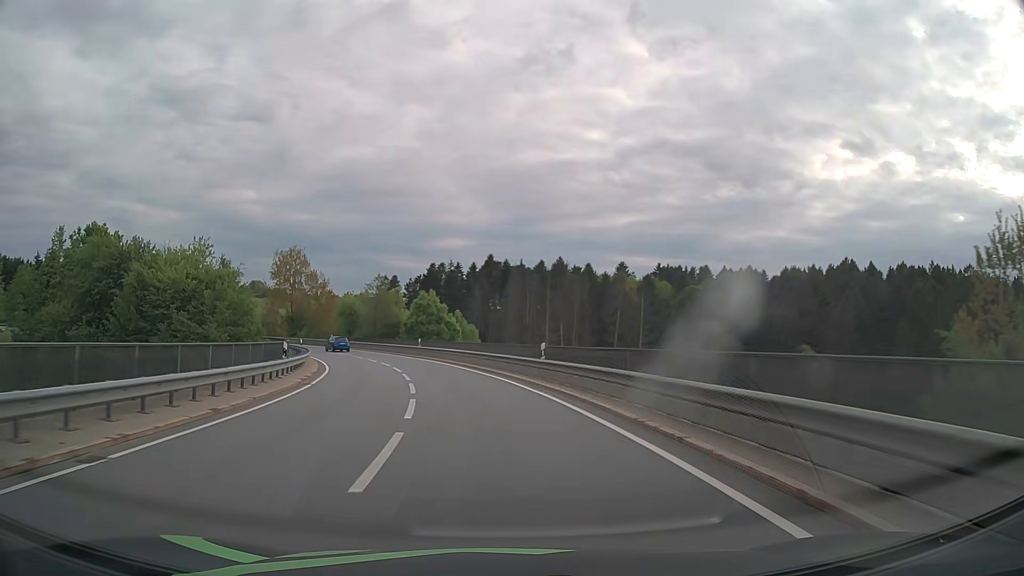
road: primary_link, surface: asphalt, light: Day
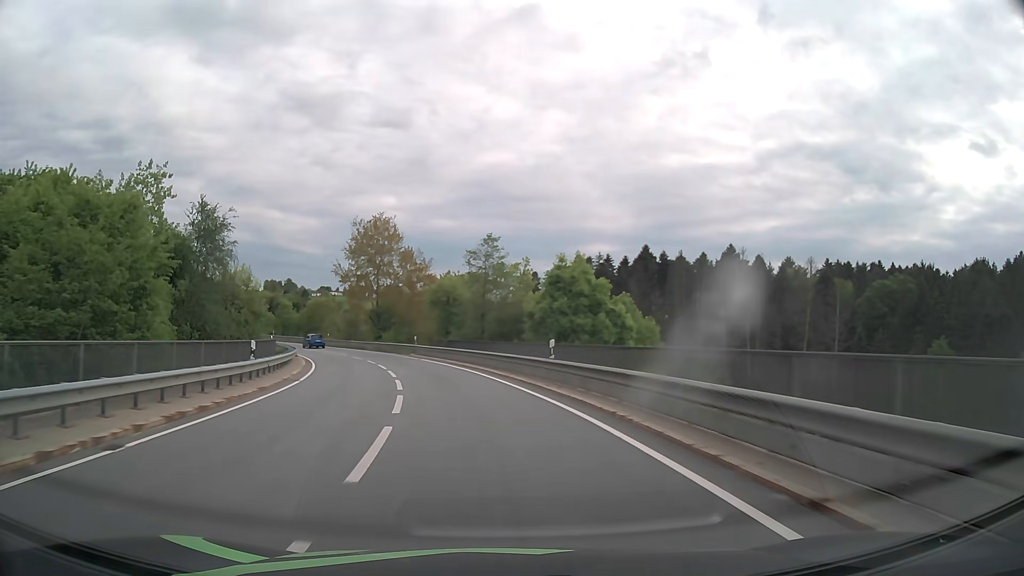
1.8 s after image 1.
(-3.6, +30.2) m; -13°
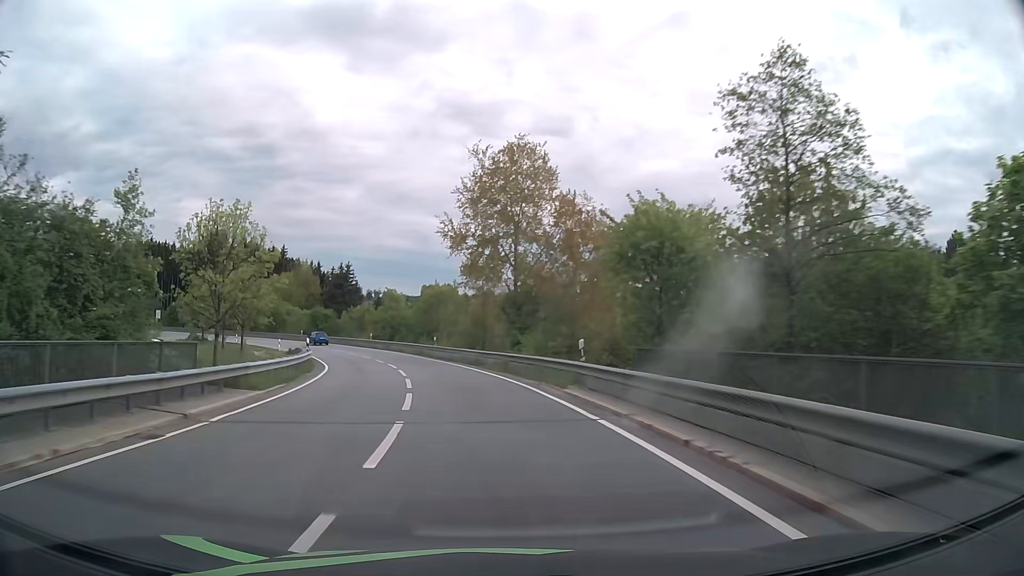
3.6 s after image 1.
(-3.7, +29.8) m; -14°
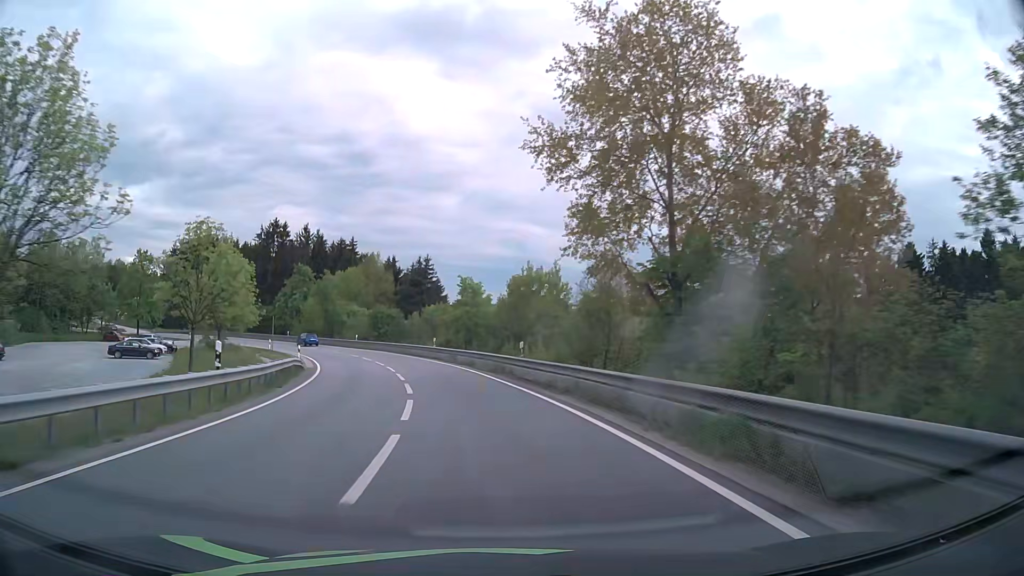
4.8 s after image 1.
(-1.6, +19.8) m; -9°
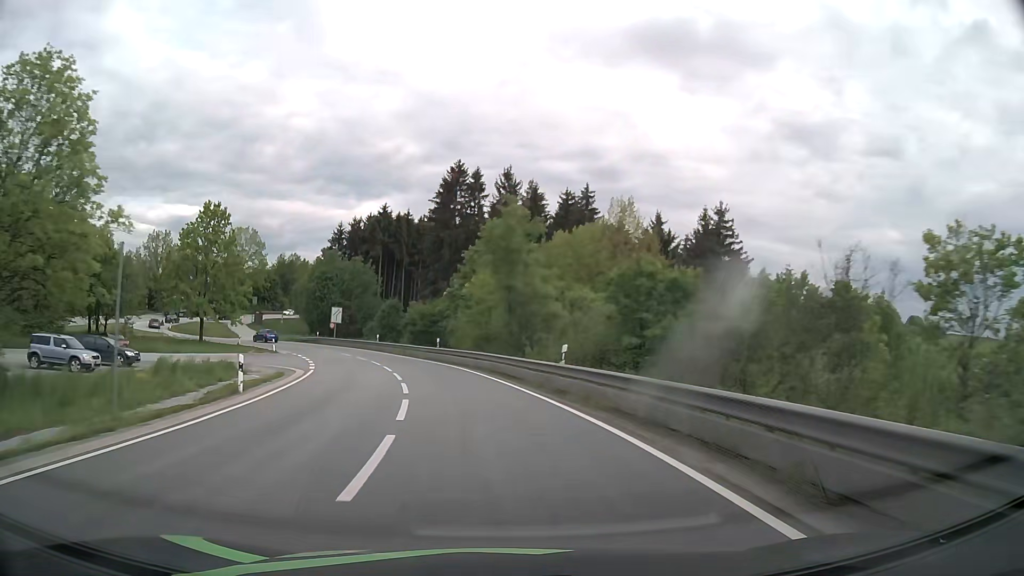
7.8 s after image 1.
(-9.2, +48.3) m; -21°
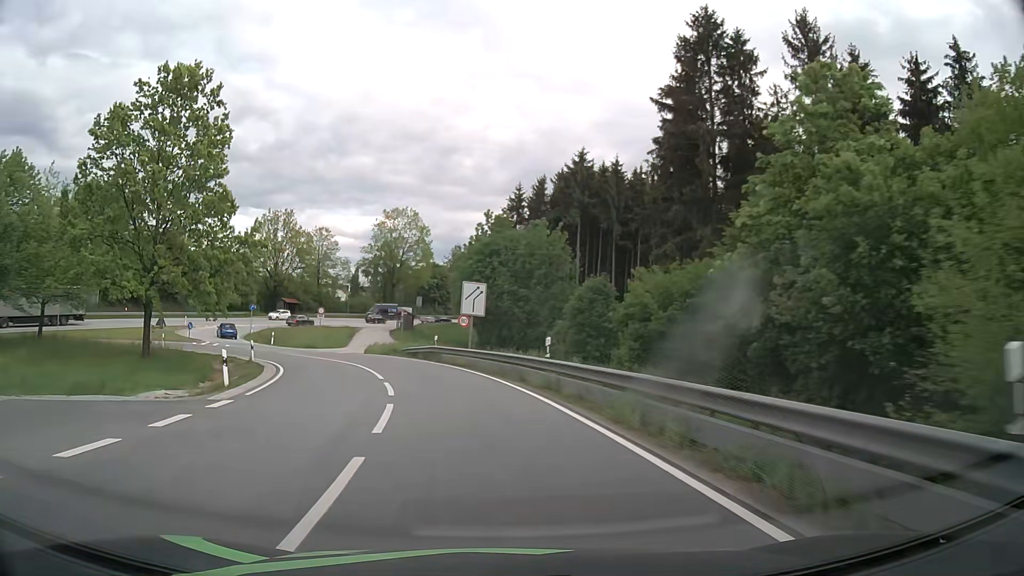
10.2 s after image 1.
(-5.9, +38.5) m; -18°
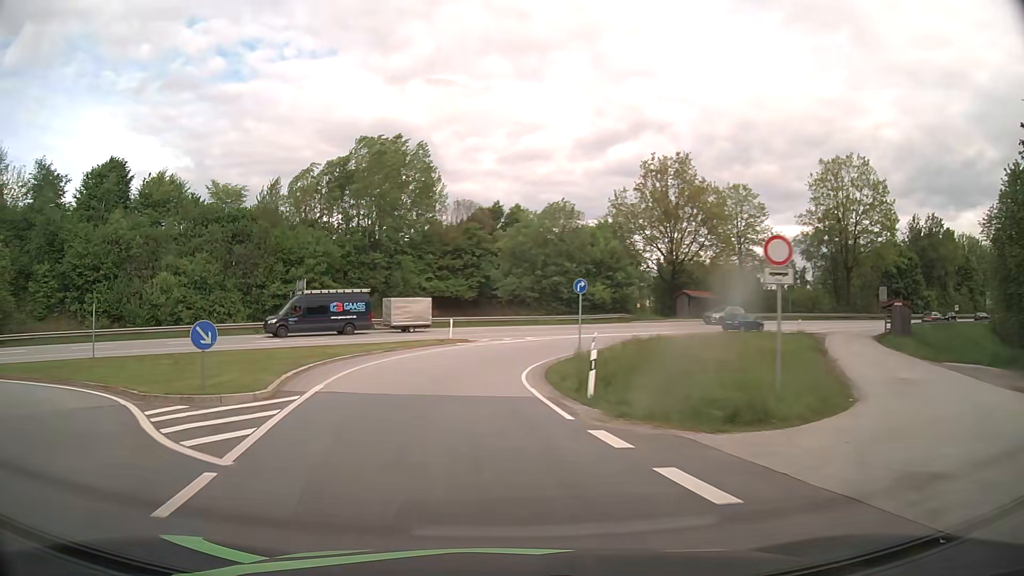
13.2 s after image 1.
(-11.6, +41.3) m; -35°
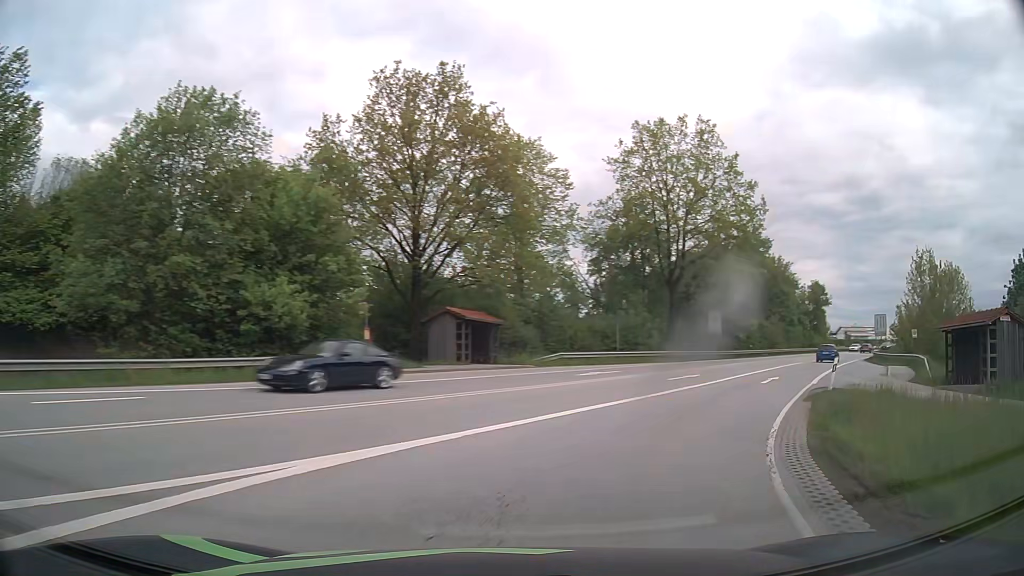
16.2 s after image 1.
(+2.7, +35.3) m; +28°
(+2, +10) (+6, +19) (+11, +27) (+17, +36) (+22, +44) (+28, +52) (+33, +61) (+39, +69) (+46, +76) (+52, +84) m
